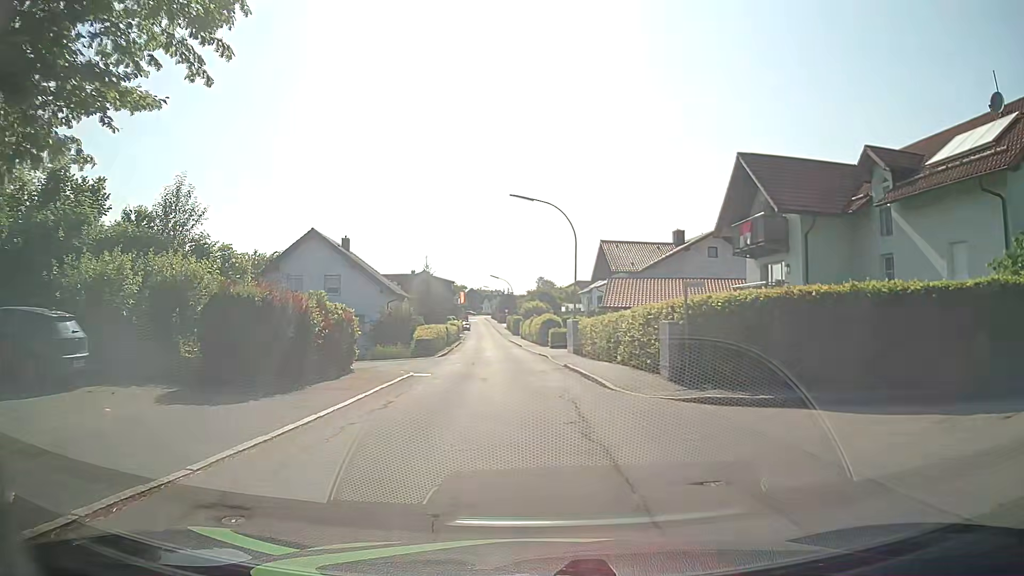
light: Day
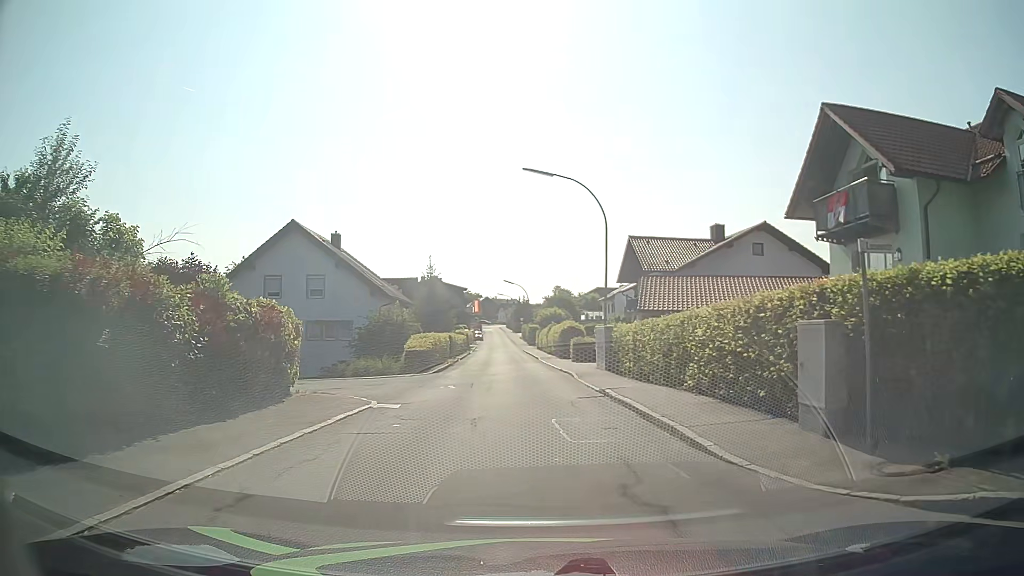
(-0.1, +7.6) m; -2°
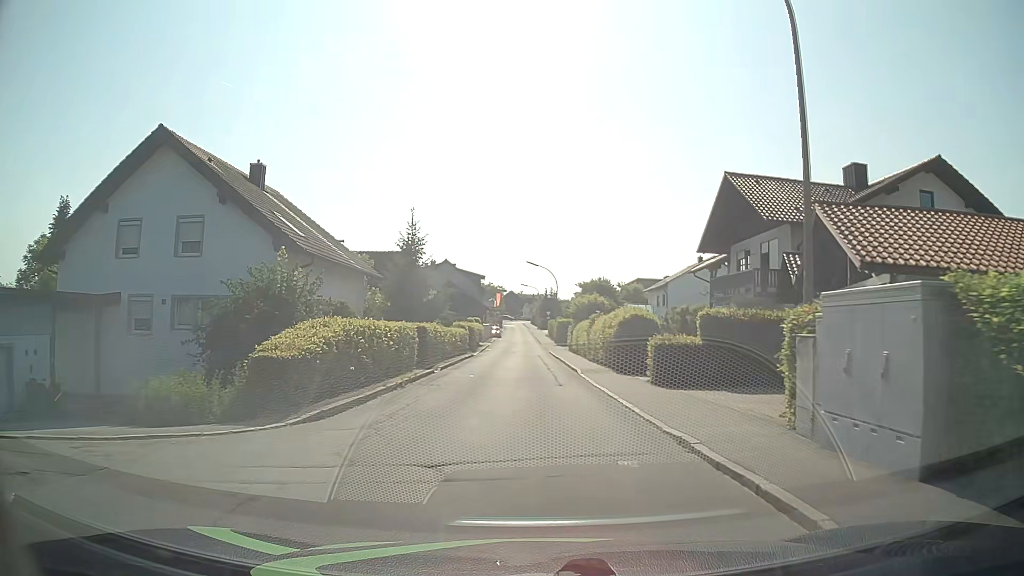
(-0.3, +19.5) m; -2°
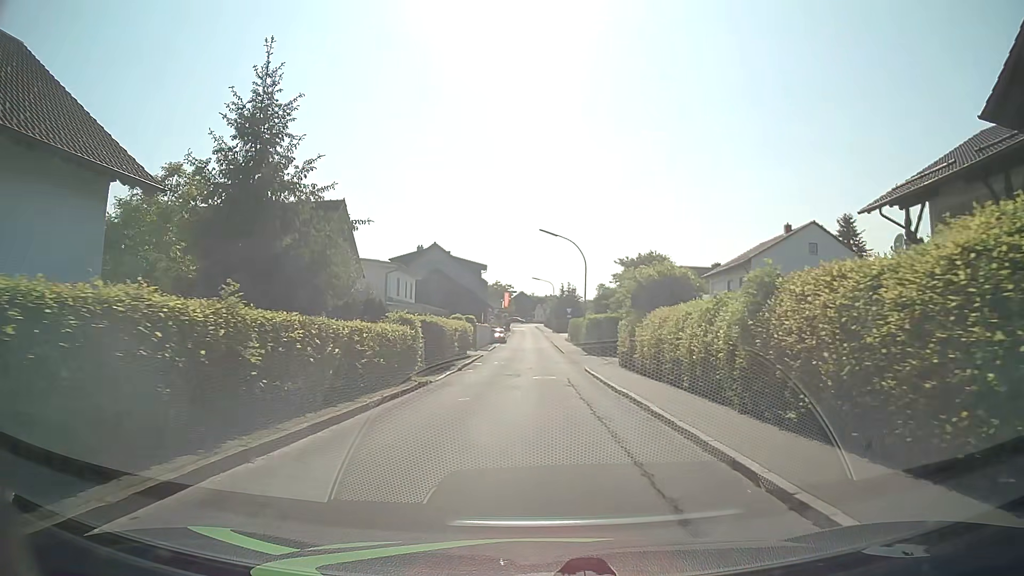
(-0.4, +23.2) m; -1°
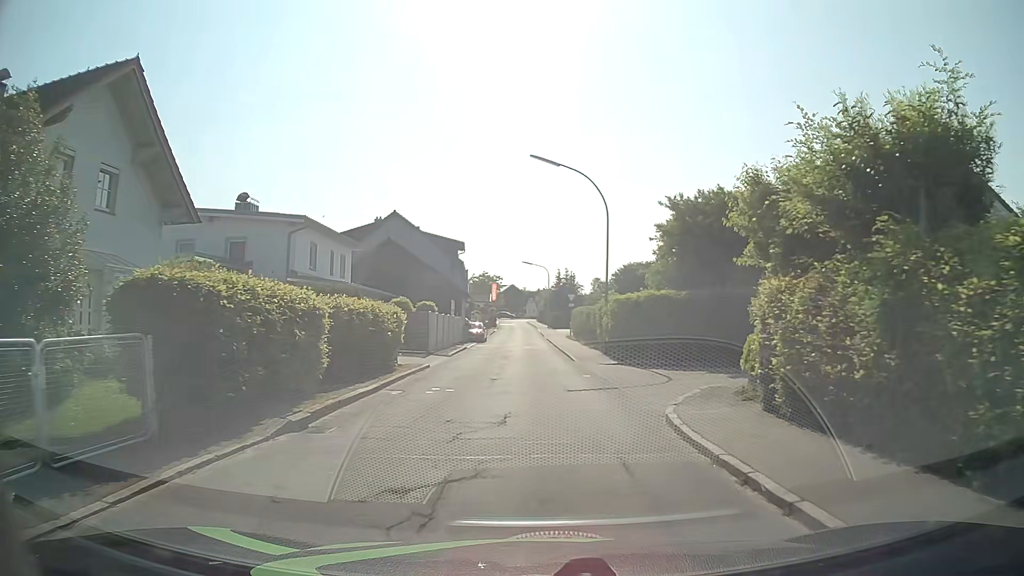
(+0.2, +18.6) m; +1°
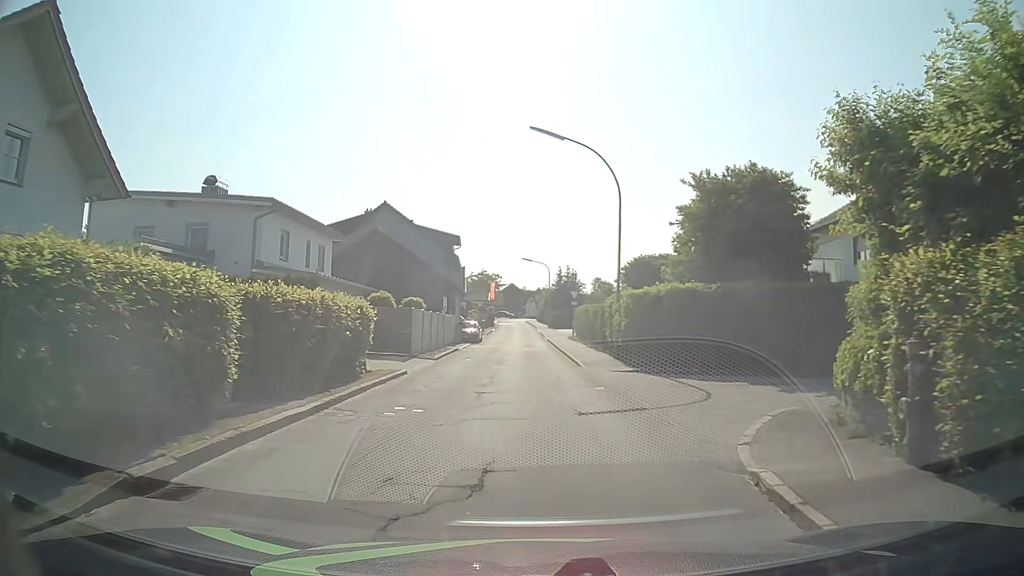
(0.0, +4.0) m; -1°
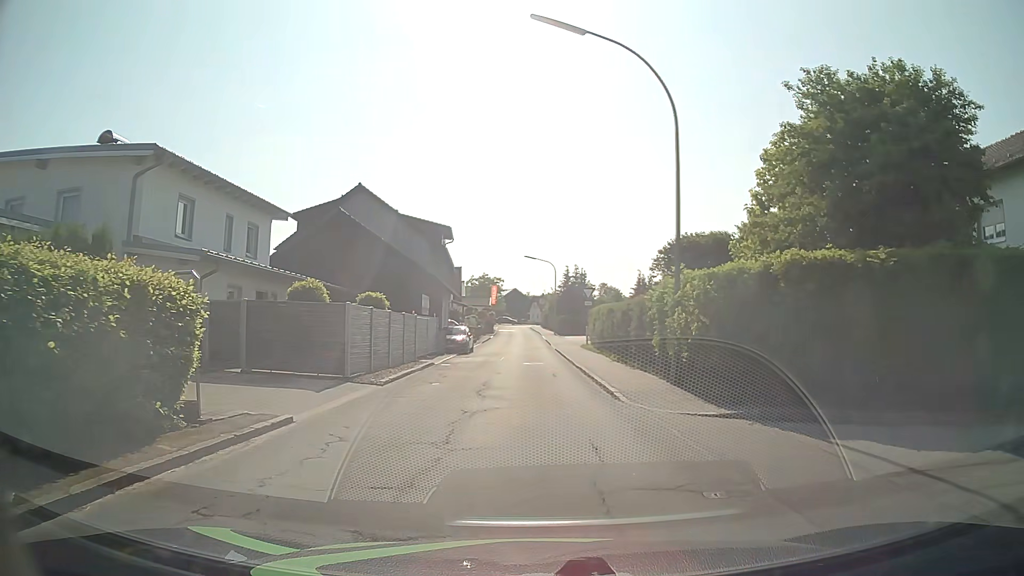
(+0.2, +9.3) m; +1°
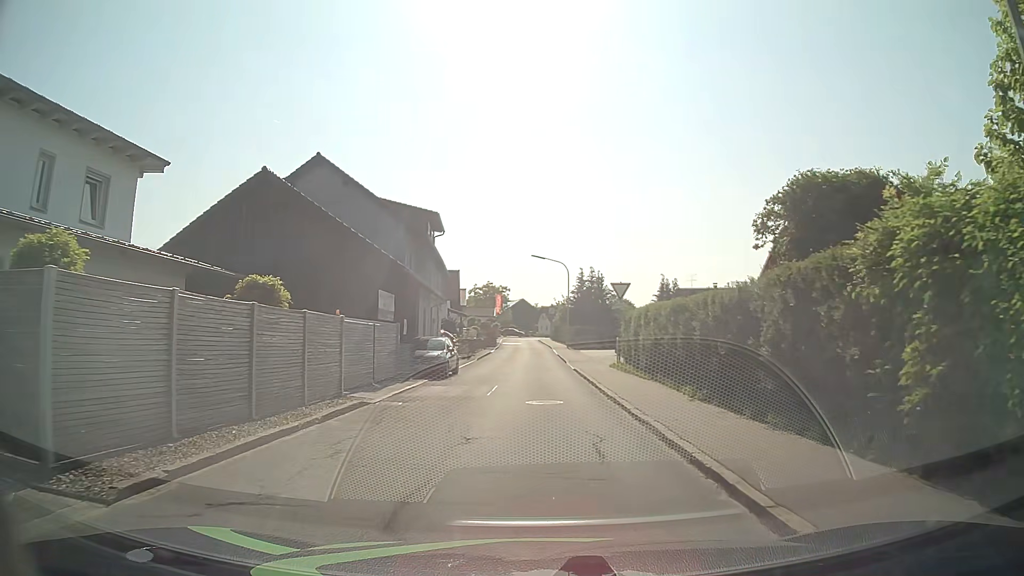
(-0.1, +11.5) m; -1°
(0, +10) (0, +20) (0, +30) (0, +40) (0, +50) (-1, +60) (-1, +70) (-1, +80) (-2, +90) (-2, +100) m
